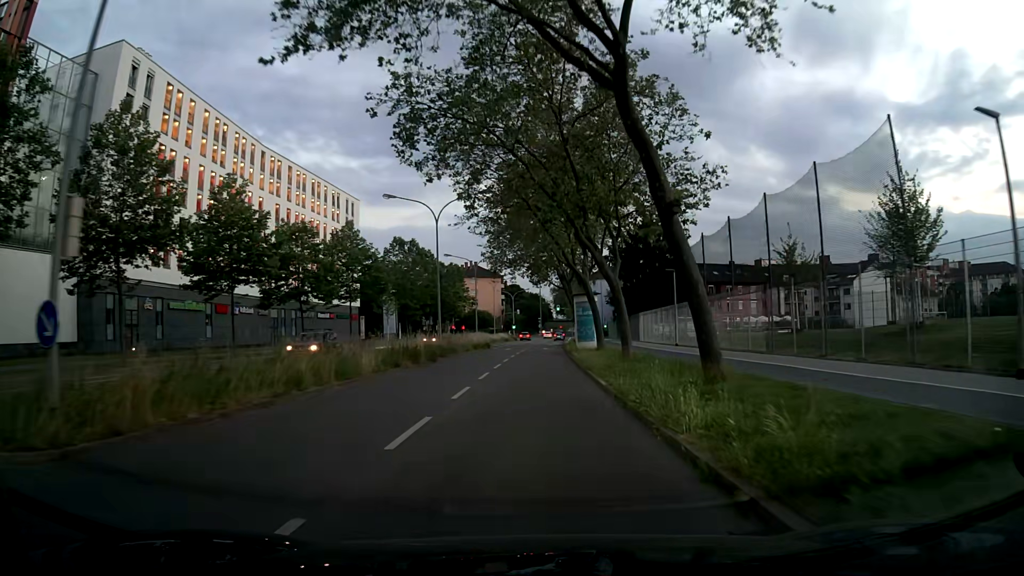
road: secondary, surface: asphalt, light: Dusk
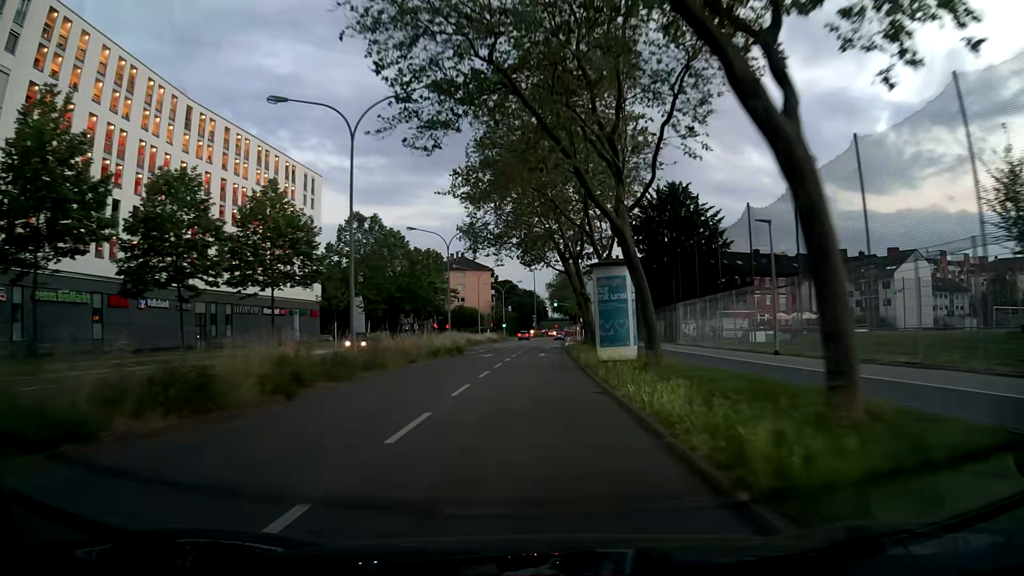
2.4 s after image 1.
(-0.1, +18.6) m; -1°
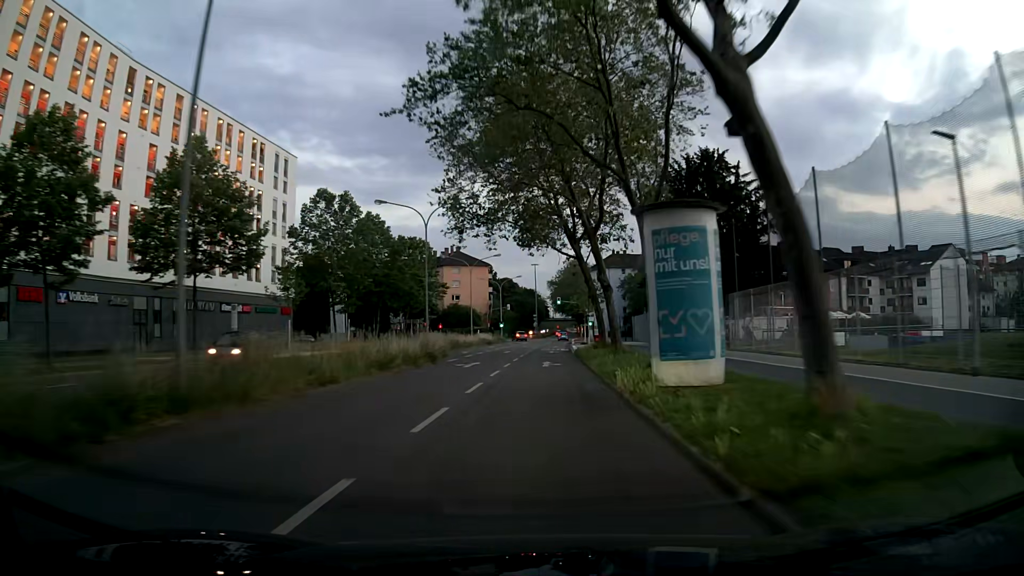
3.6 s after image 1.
(0.0, +11.6) m; 0°
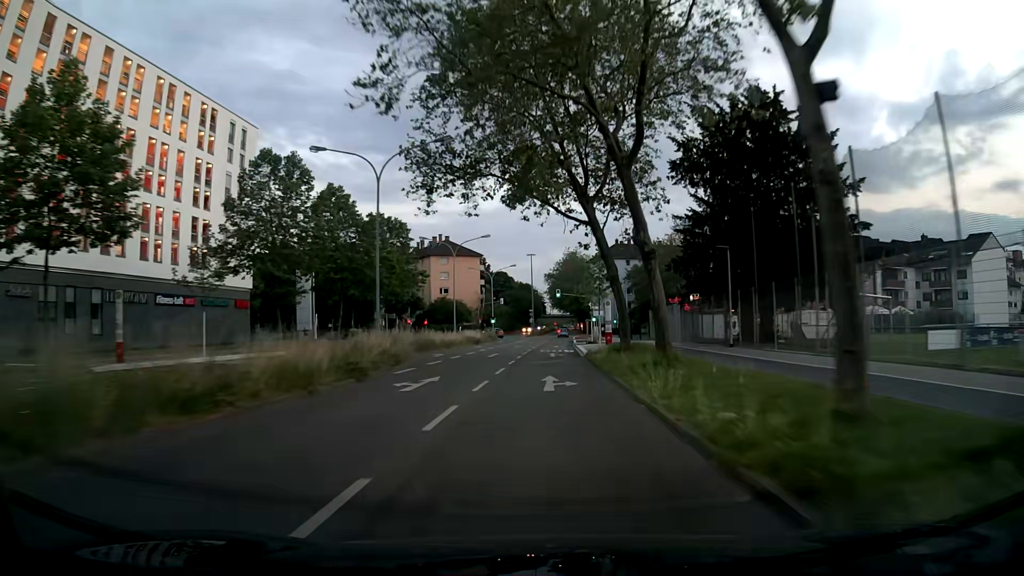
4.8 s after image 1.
(+0.1, +12.5) m; 0°
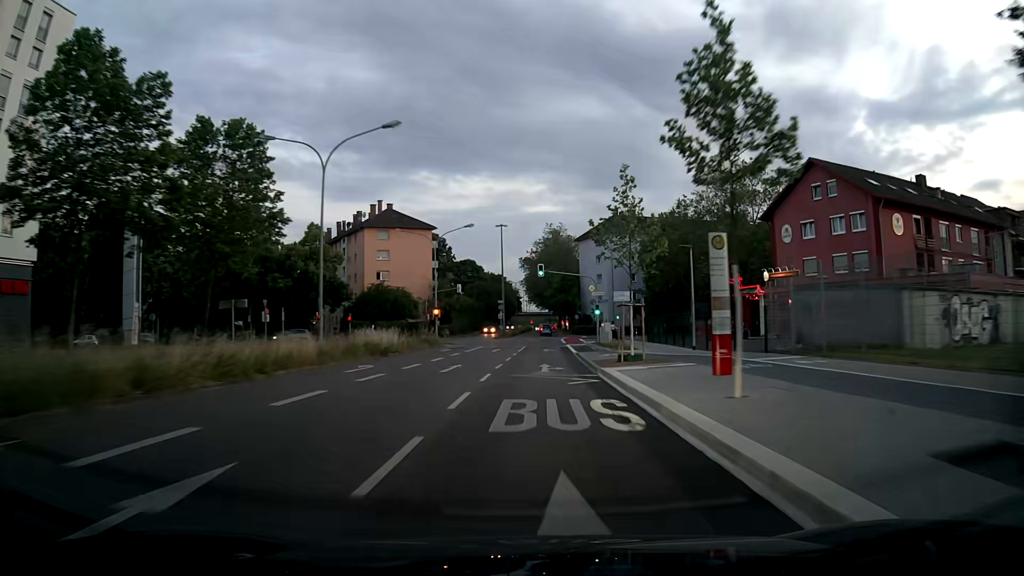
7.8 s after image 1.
(+0.9, +33.9) m; +3°
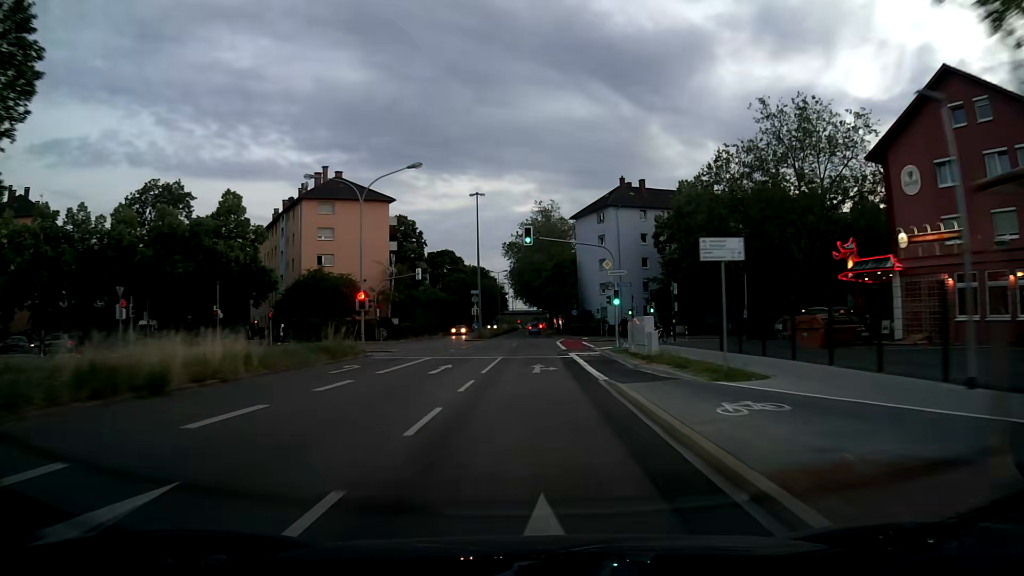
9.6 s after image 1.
(+0.2, +20.9) m; +1°
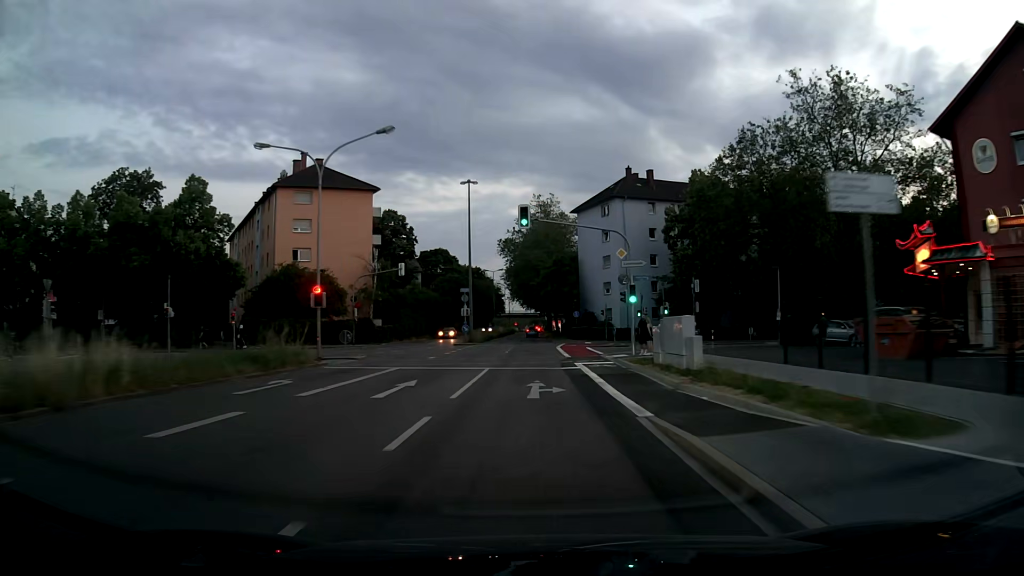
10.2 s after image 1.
(0.0, +7.0) m; 0°
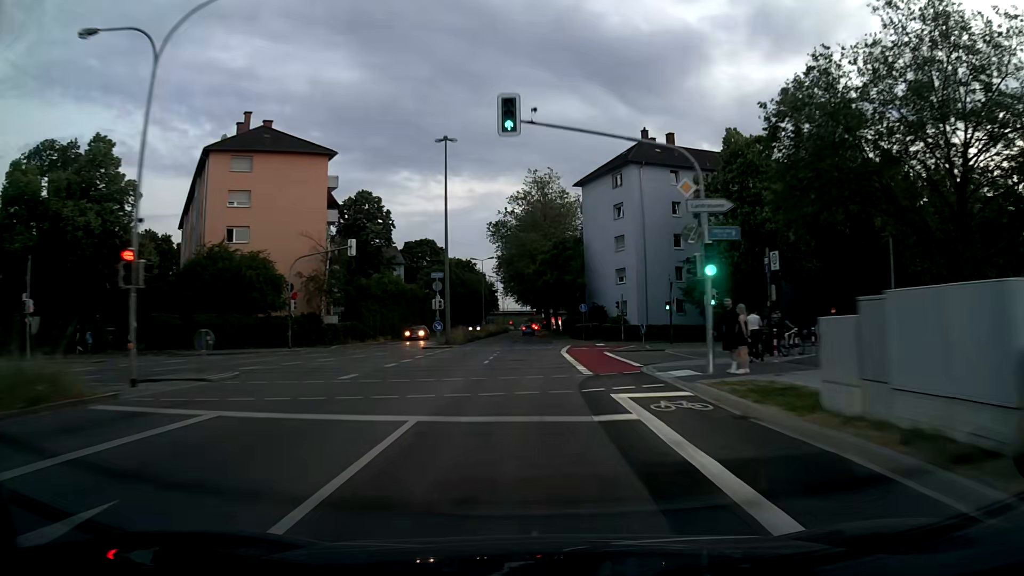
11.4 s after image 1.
(+0.1, +14.0) m; +1°
(0, +10) (0, +20) (0, +30) (0, +40) (0, +50) (0, +60) (0, +70) (-1, +80) (-1, +90) (-1, +100) m
